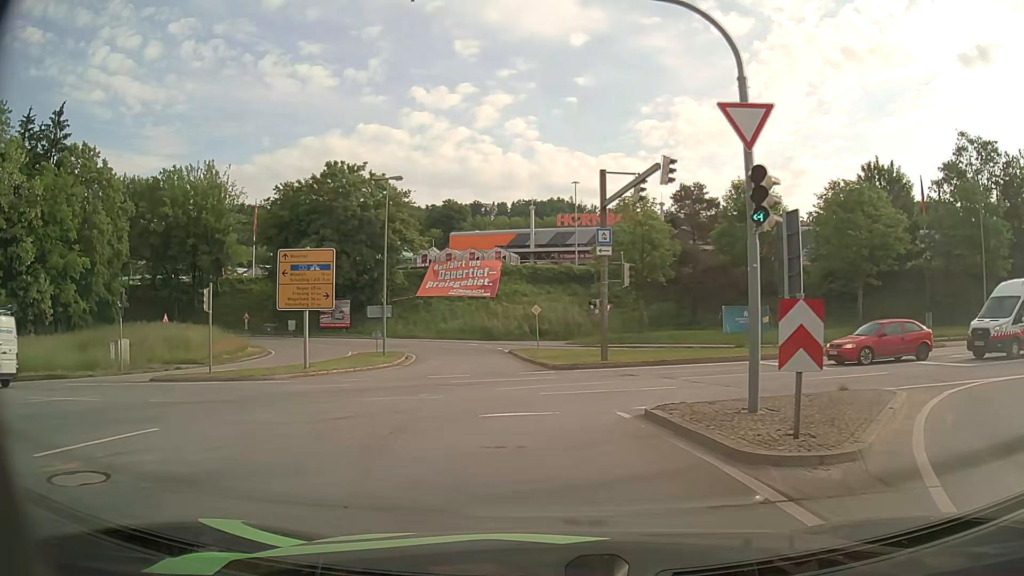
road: primary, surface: asphalt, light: Day
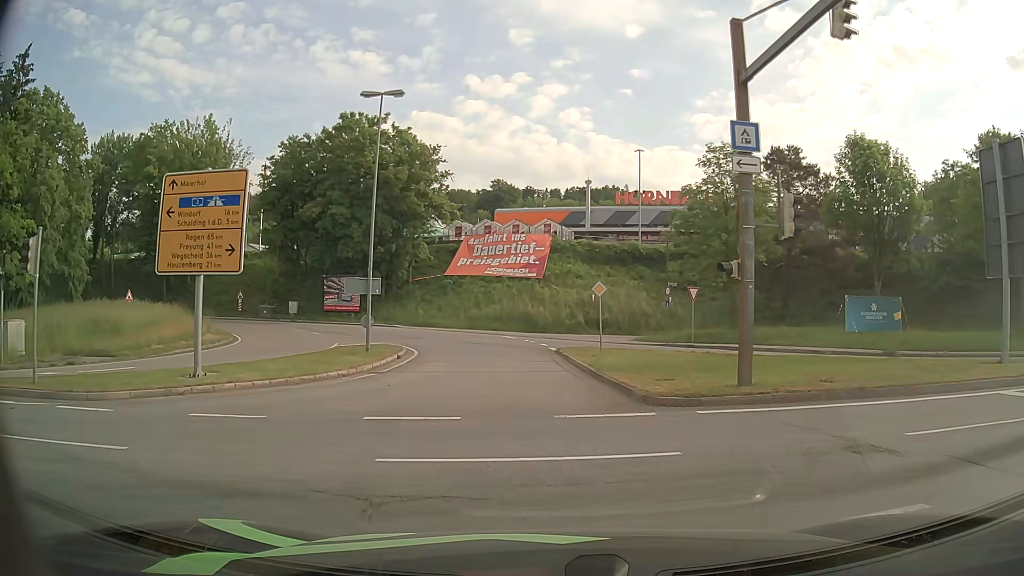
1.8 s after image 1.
(-0.4, +13.0) m; -4°
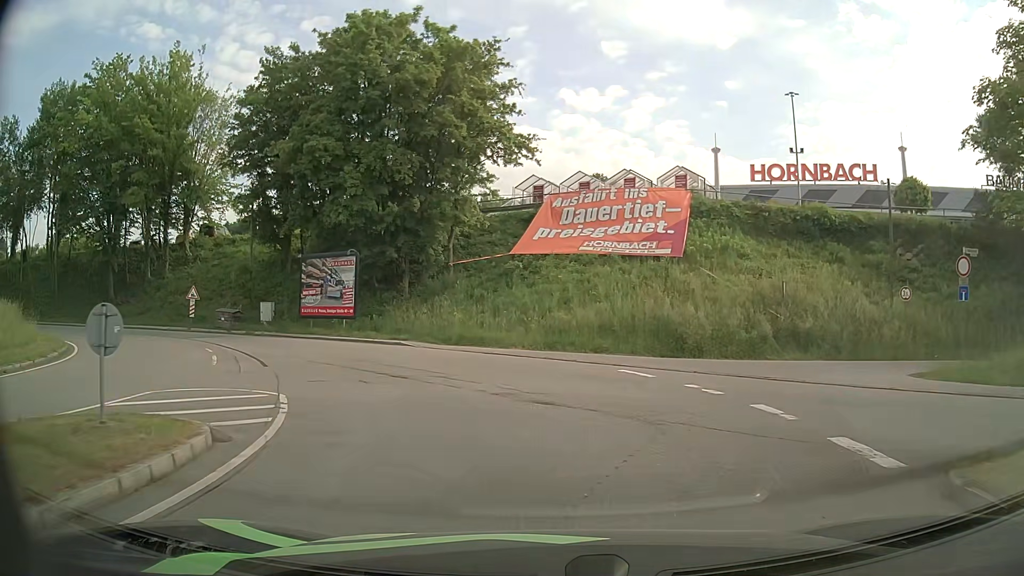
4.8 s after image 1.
(-1.6, +23.3) m; -8°
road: residential
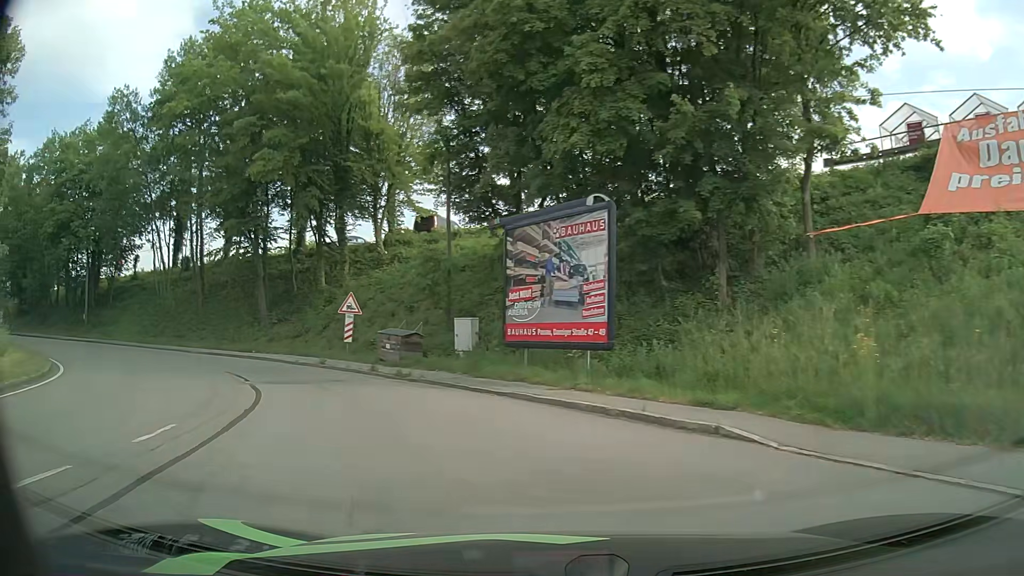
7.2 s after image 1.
(-2.7, +16.1) m; -25°
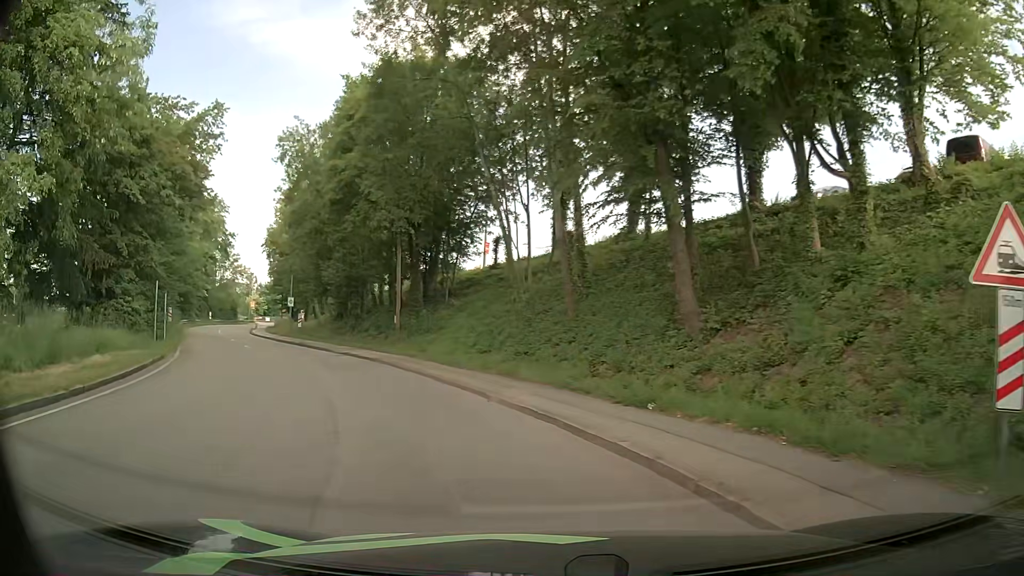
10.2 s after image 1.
(-6.2, +17.4) m; -39°
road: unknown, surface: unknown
